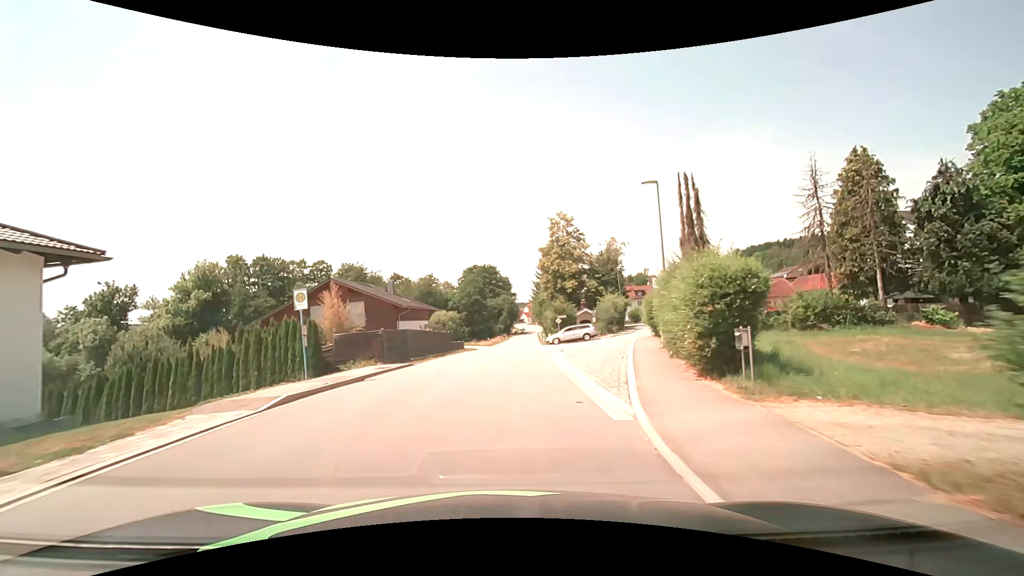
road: secondary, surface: asphalt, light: Day
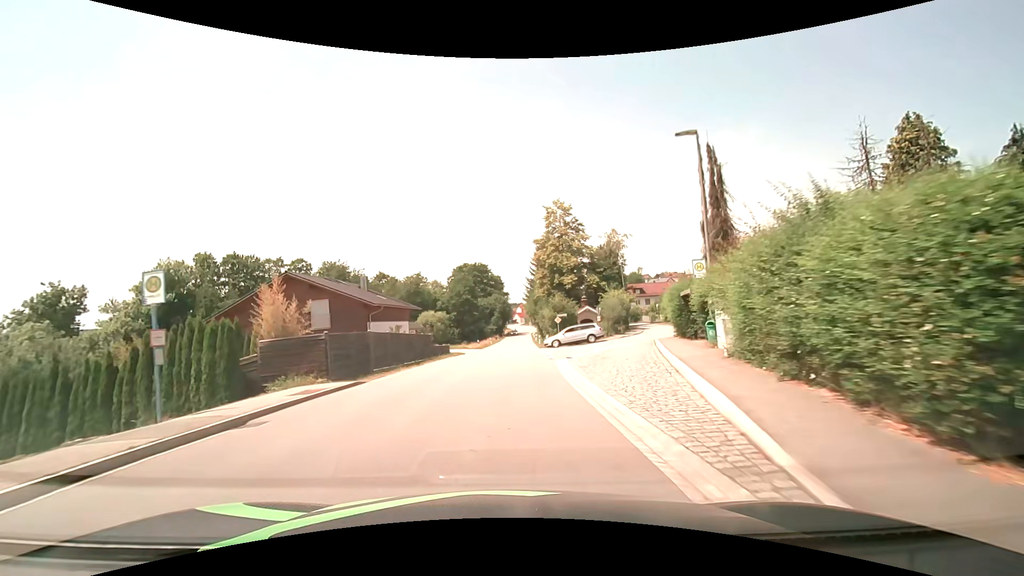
(0.0, +6.5) m; +1°
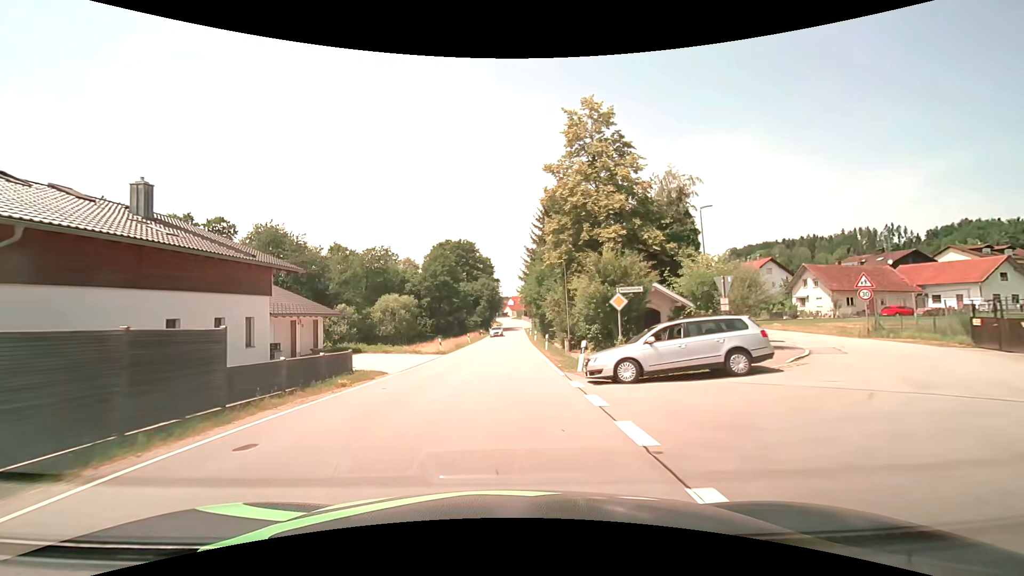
(+0.4, +25.9) m; +1°
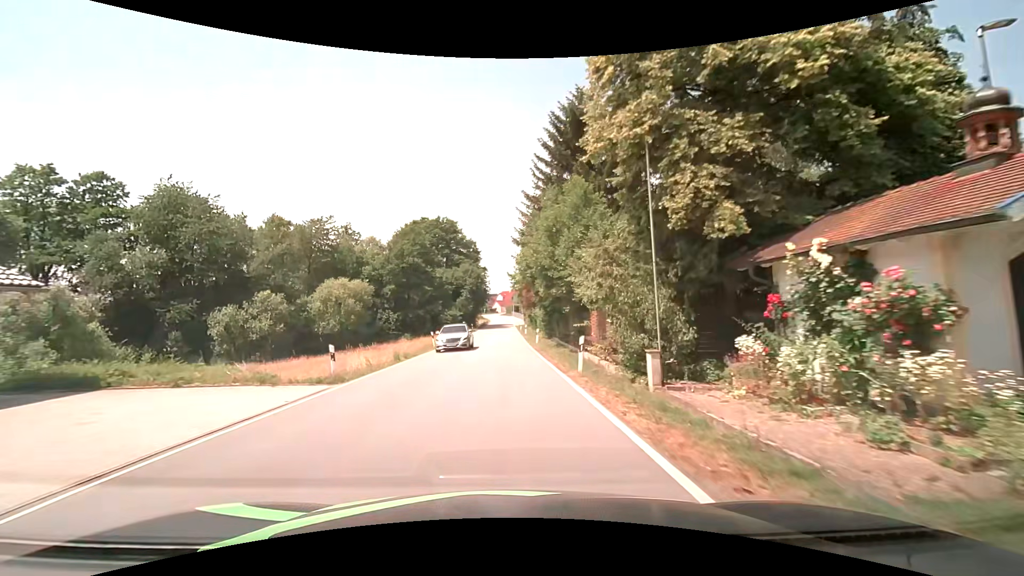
(+0.1, +20.0) m; +1°
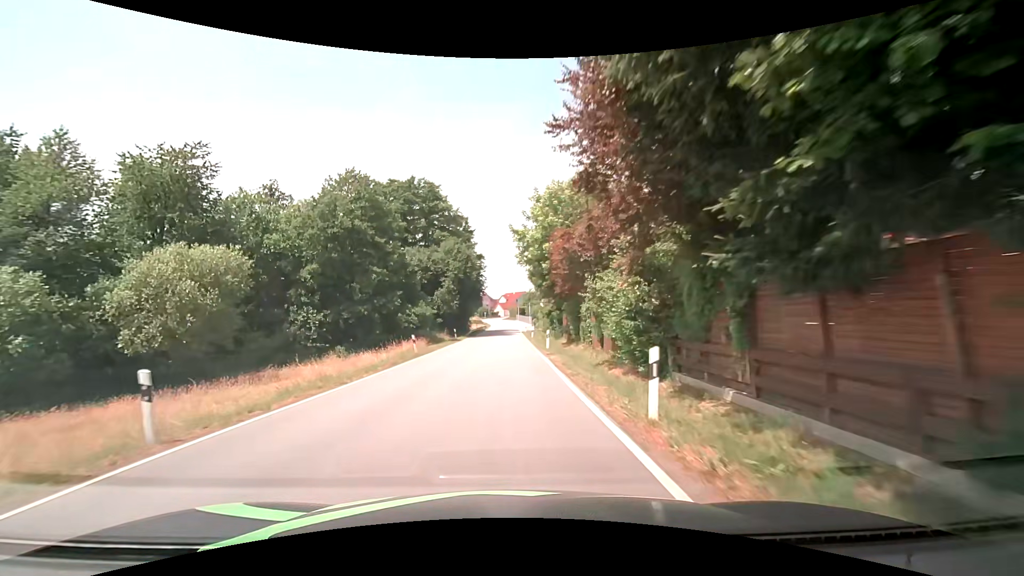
(+0.3, +28.1) m; 0°
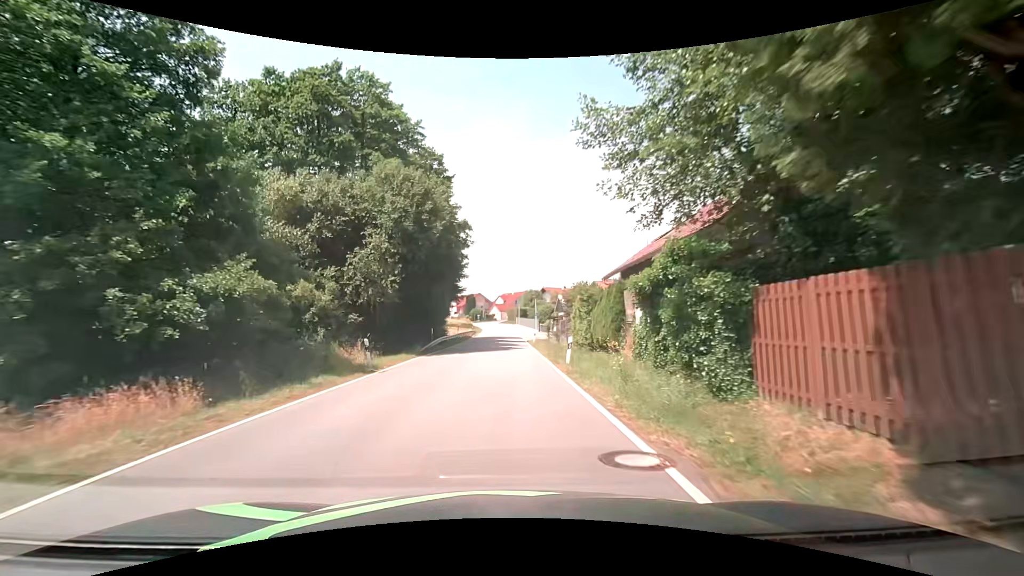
(0.0, +29.5) m; 0°
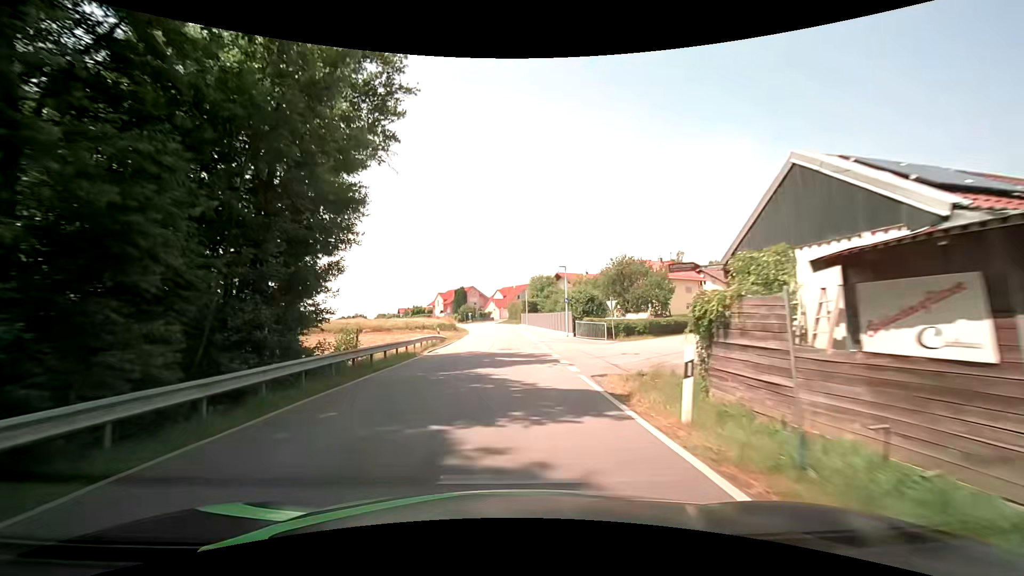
(+0.1, +38.4) m; 0°
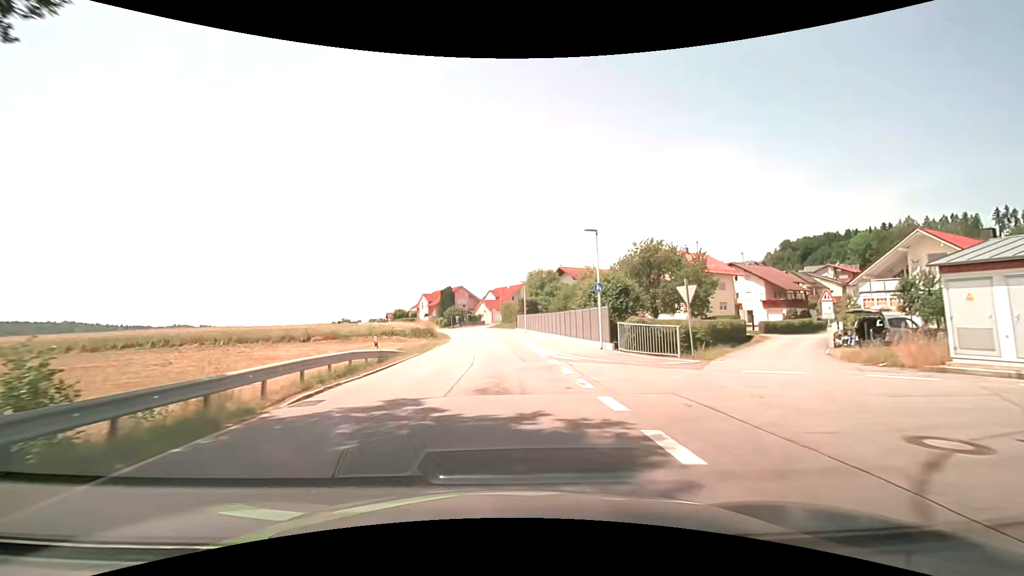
(+0.1, +15.8) m; +1°
(0, +10) (0, +20) (0, +30) (-1, +40) (-1, +50) (-2, +60) (-4, +70) (-6, +80) (-9, +89) (-13, +98) m
